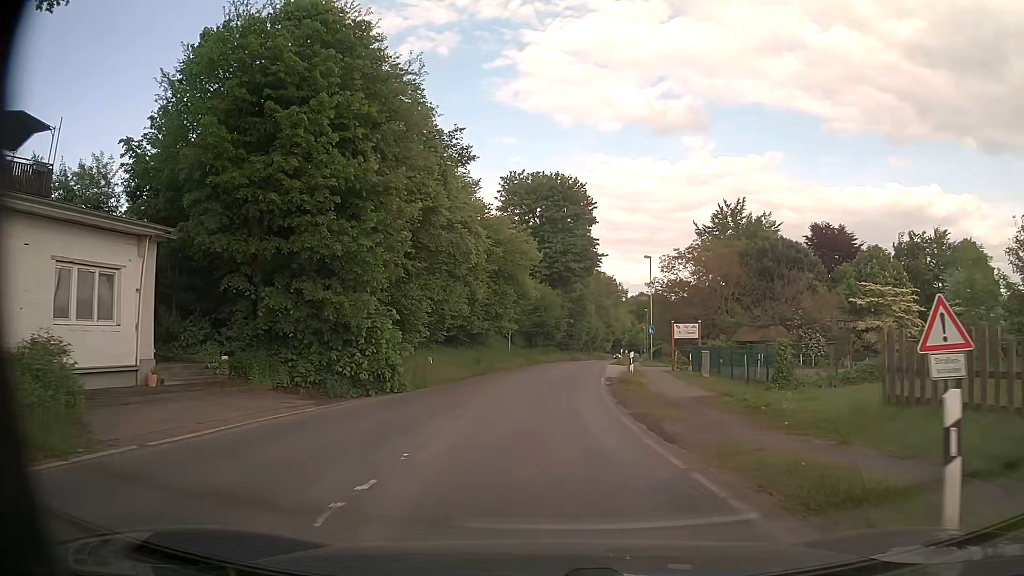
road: secondary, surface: asphalt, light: Day
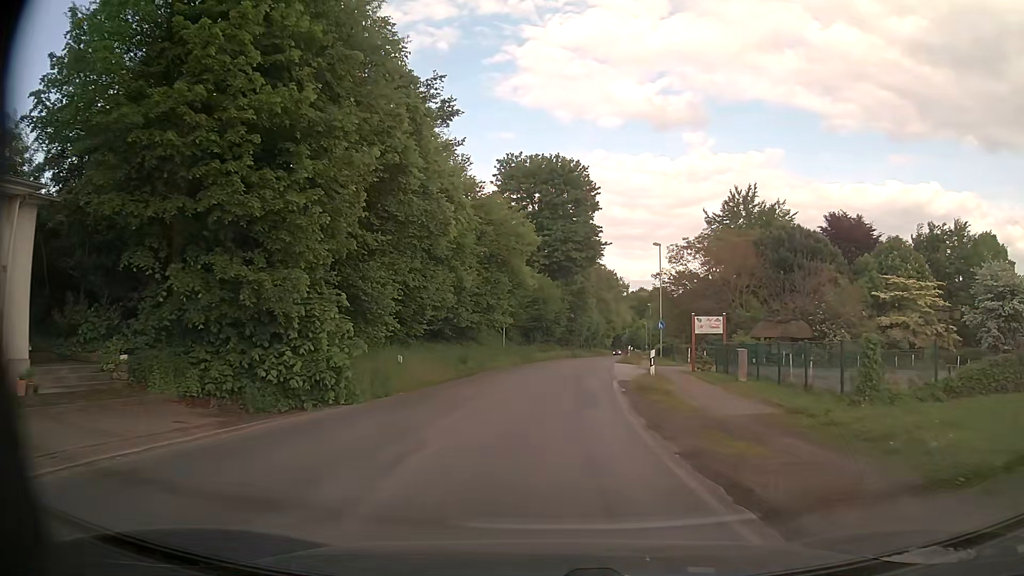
(+0.1, +5.2) m; +1°
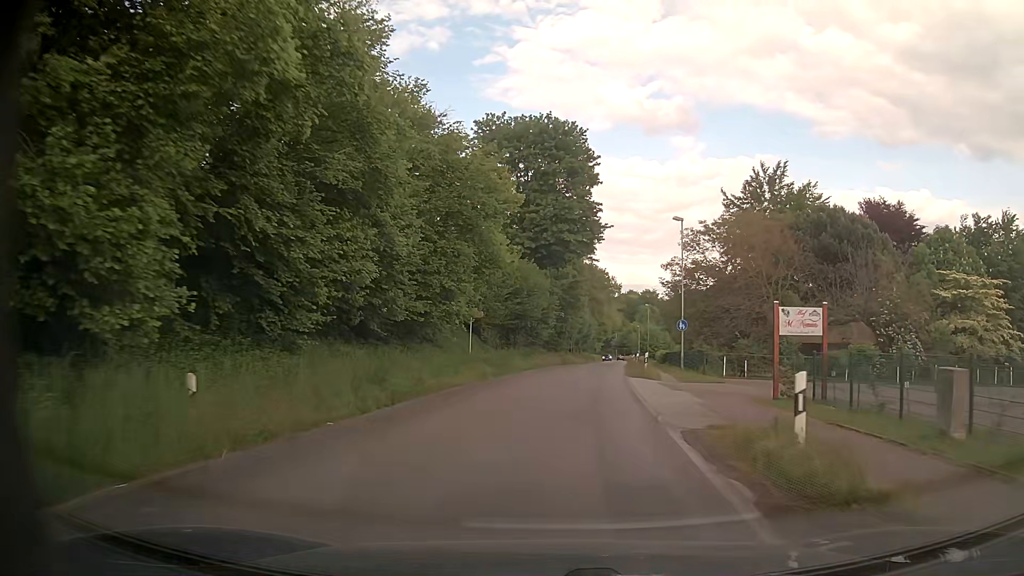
(0.0, +12.5) m; +1°
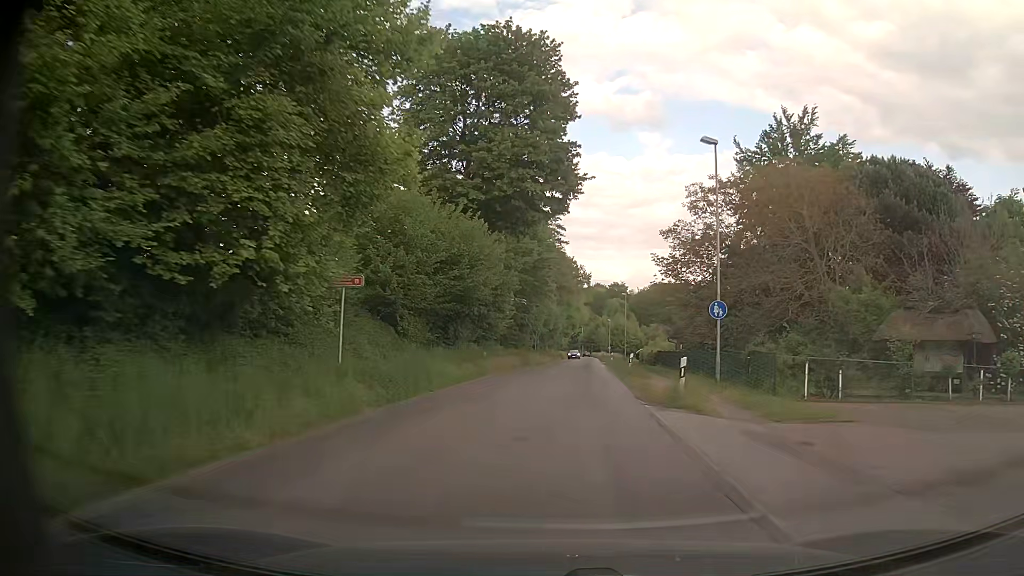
(+0.5, +15.0) m; +4°
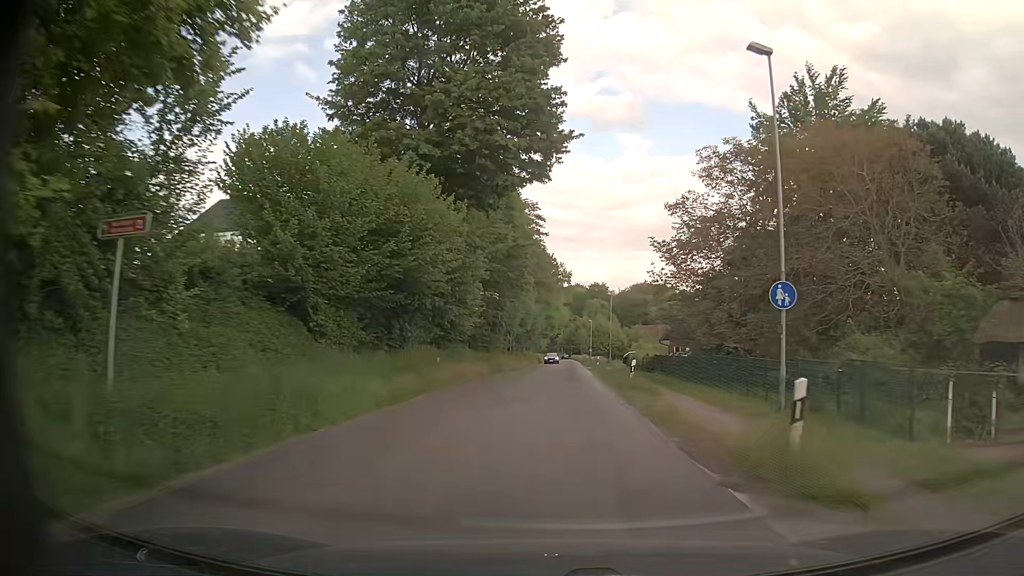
(+0.1, +8.4) m; +1°
